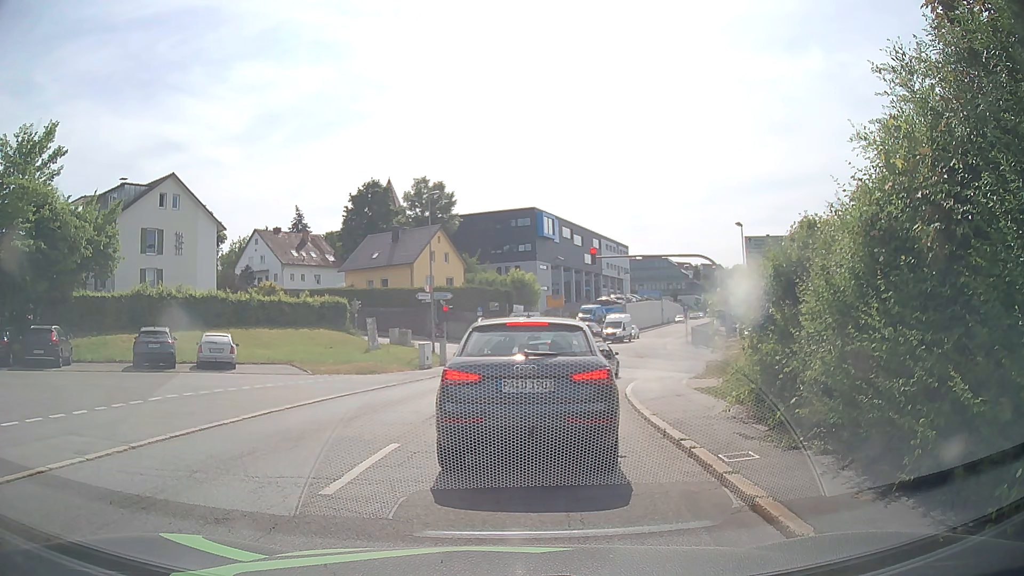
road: residential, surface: asphalt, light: Day
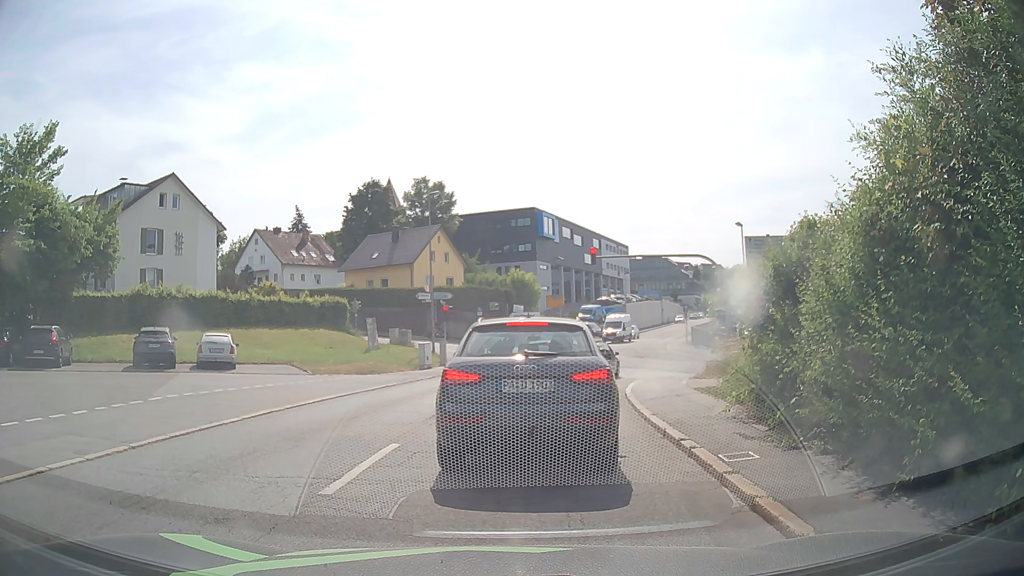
(0.0, 0.0) m; 0°
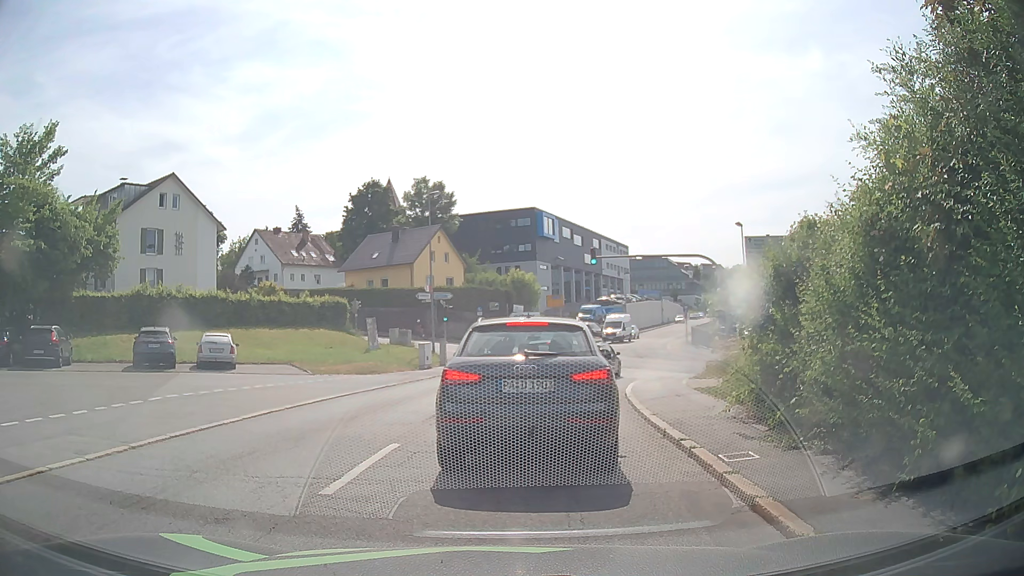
(0.0, 0.0) m; 0°
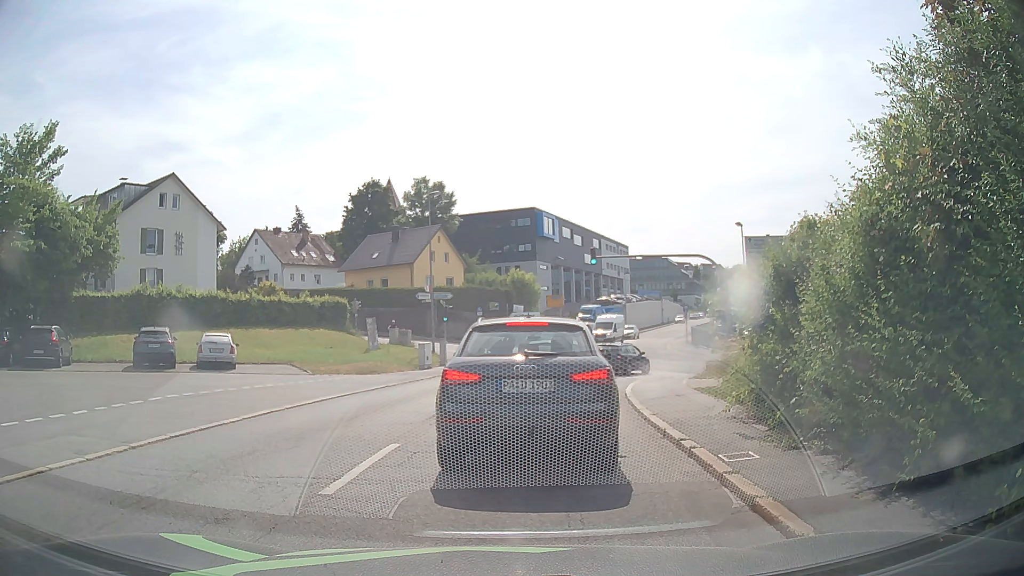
(0.0, 0.0) m; 0°
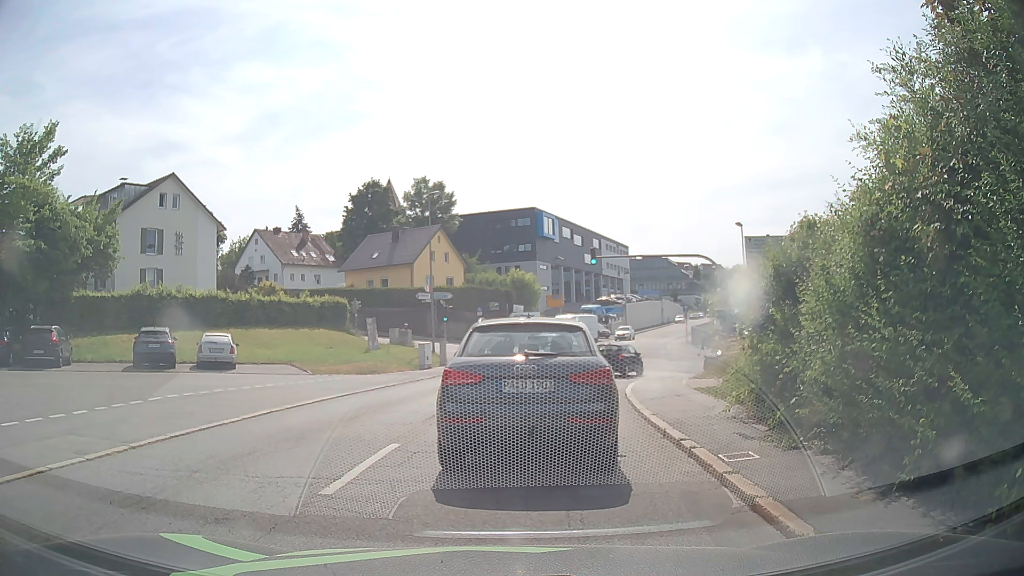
(0.0, 0.0) m; 0°
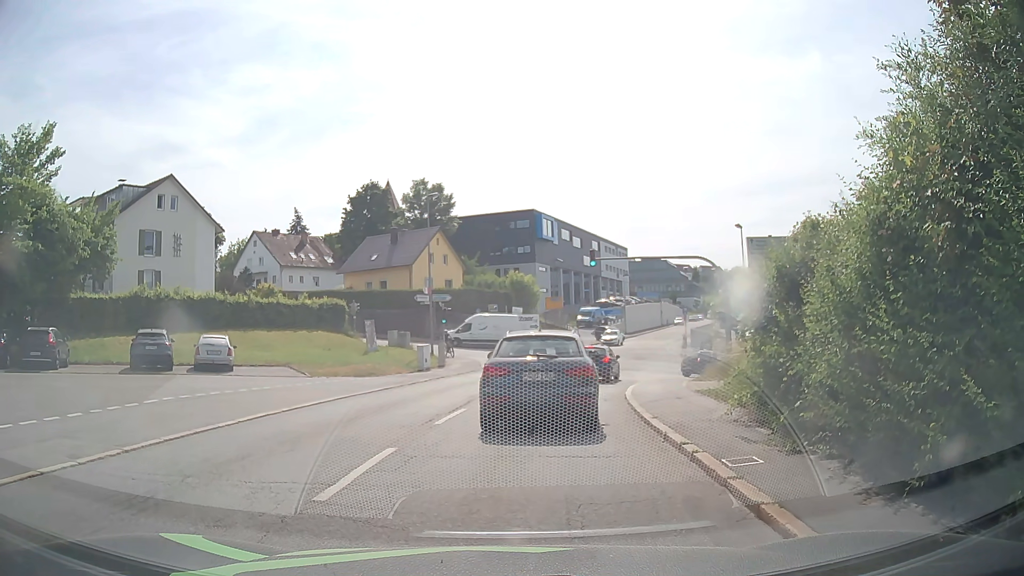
(0.0, +0.1) m; 0°
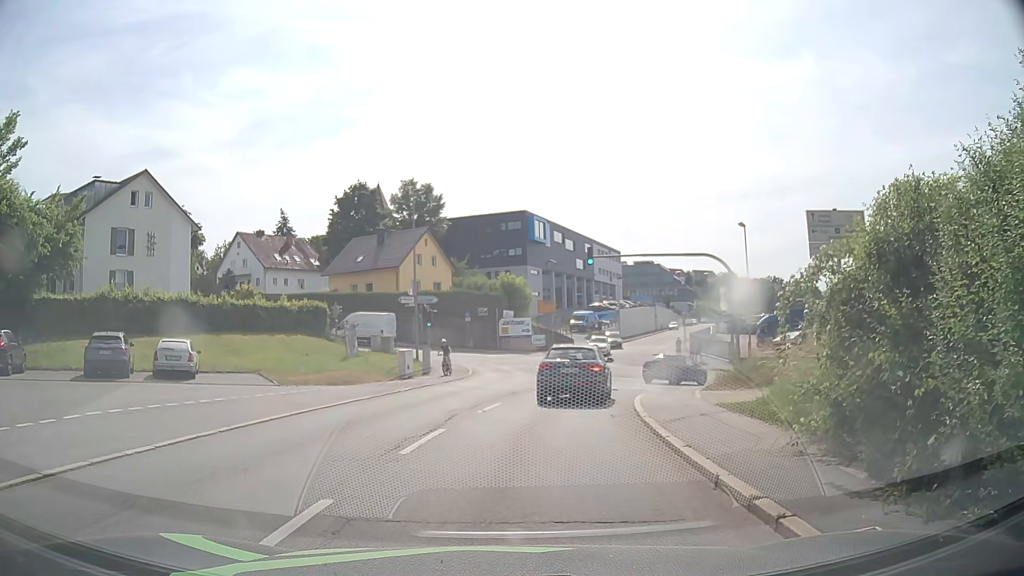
(+0.1, +3.0) m; +3°
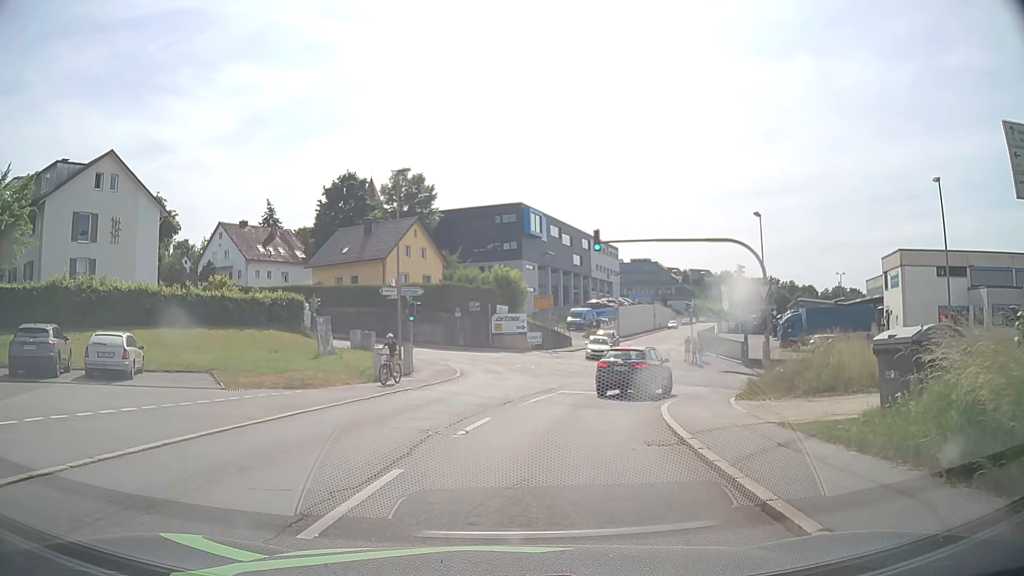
(0.0, +4.4) m; 0°
